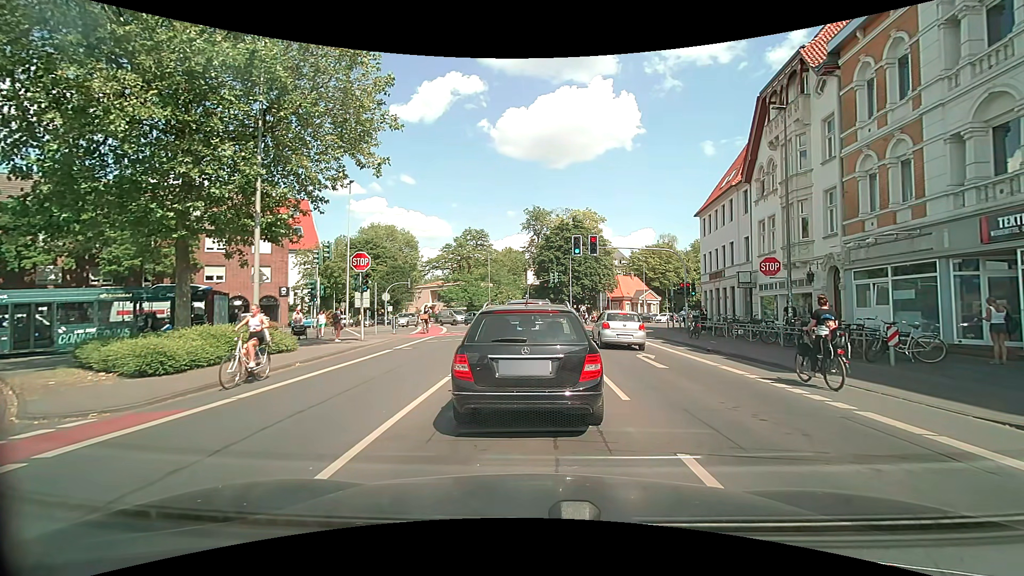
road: secondary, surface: asphalt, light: Day
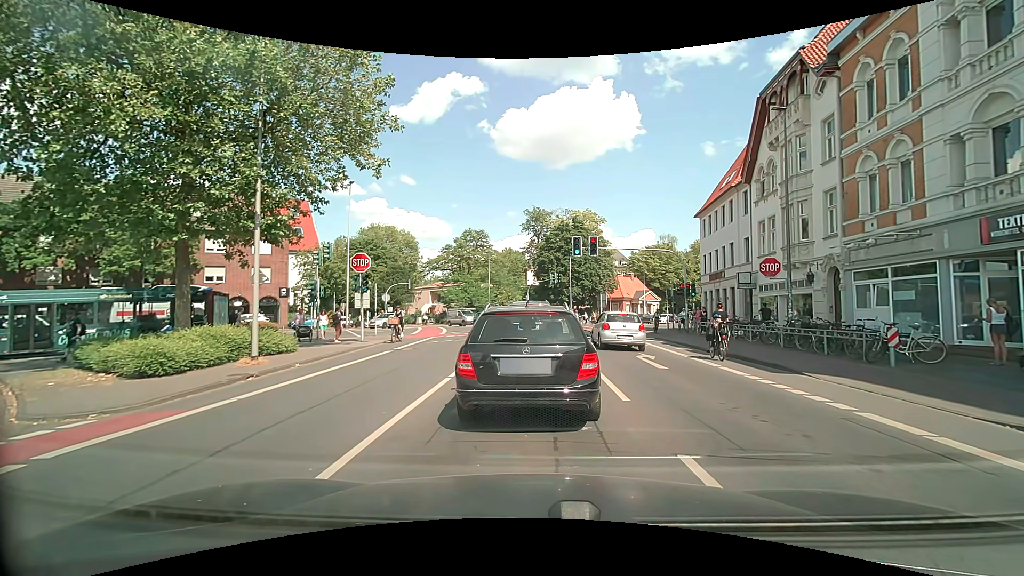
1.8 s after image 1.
(0.0, 0.0) m; 0°
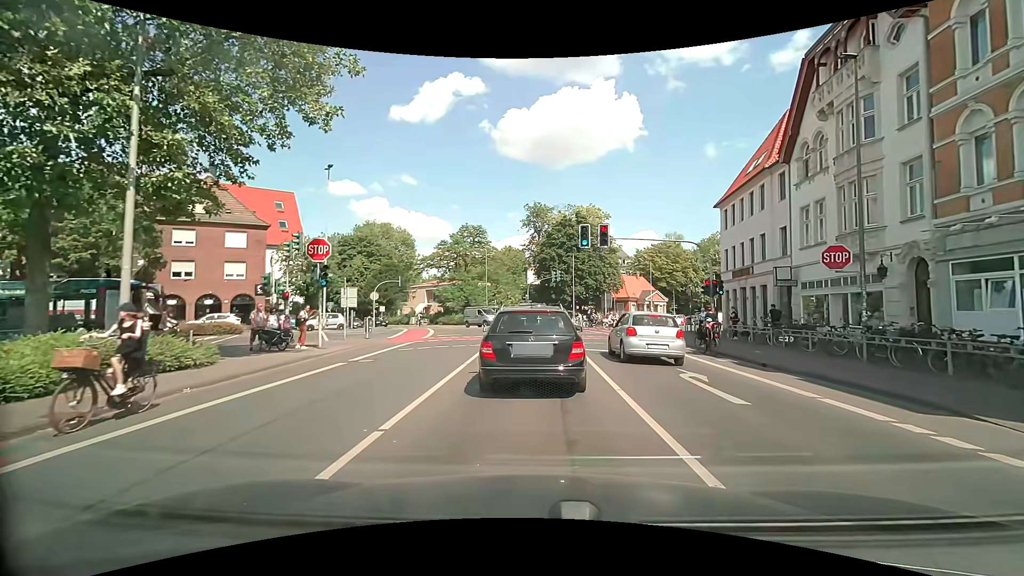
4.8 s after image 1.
(+0.1, +4.9) m; +1°
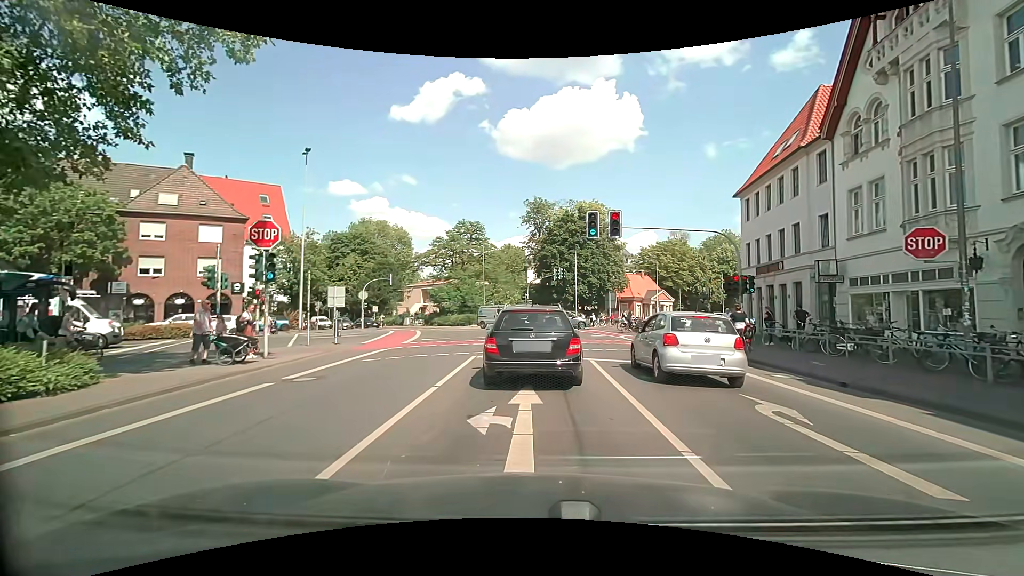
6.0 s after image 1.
(0.0, +3.8) m; +2°
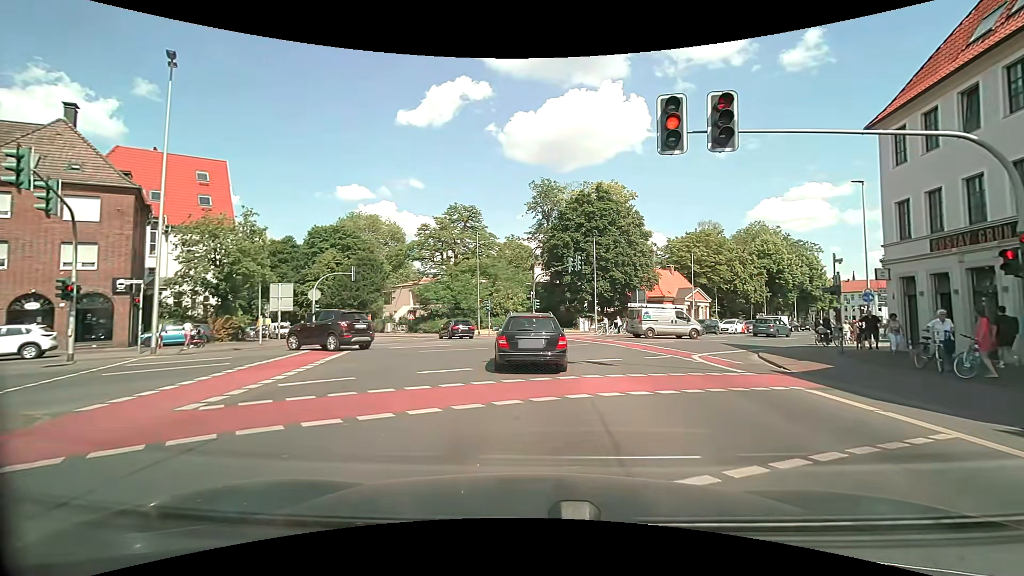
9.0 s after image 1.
(-0.4, +13.9) m; -3°
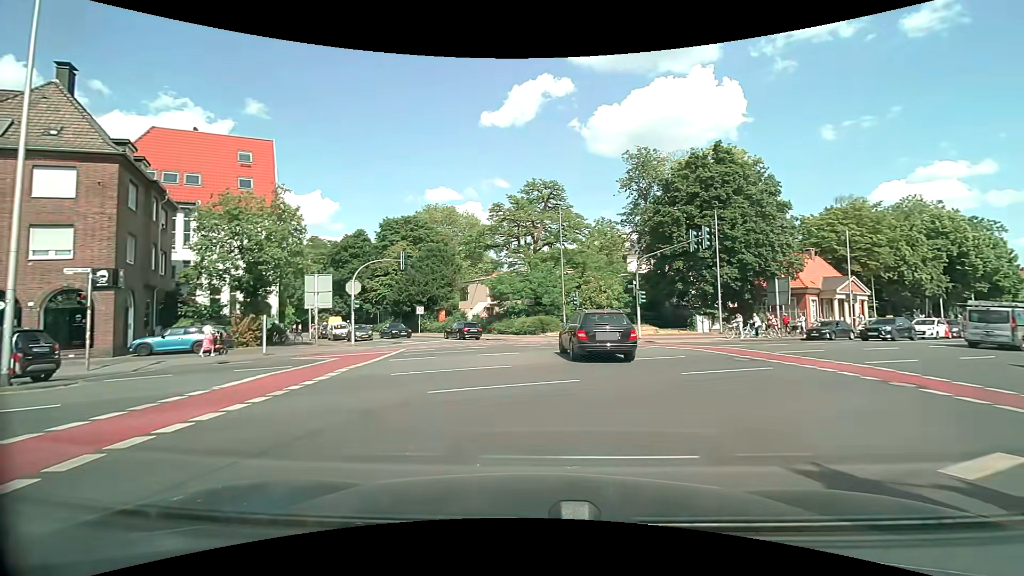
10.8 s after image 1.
(-0.7, +10.7) m; -10°
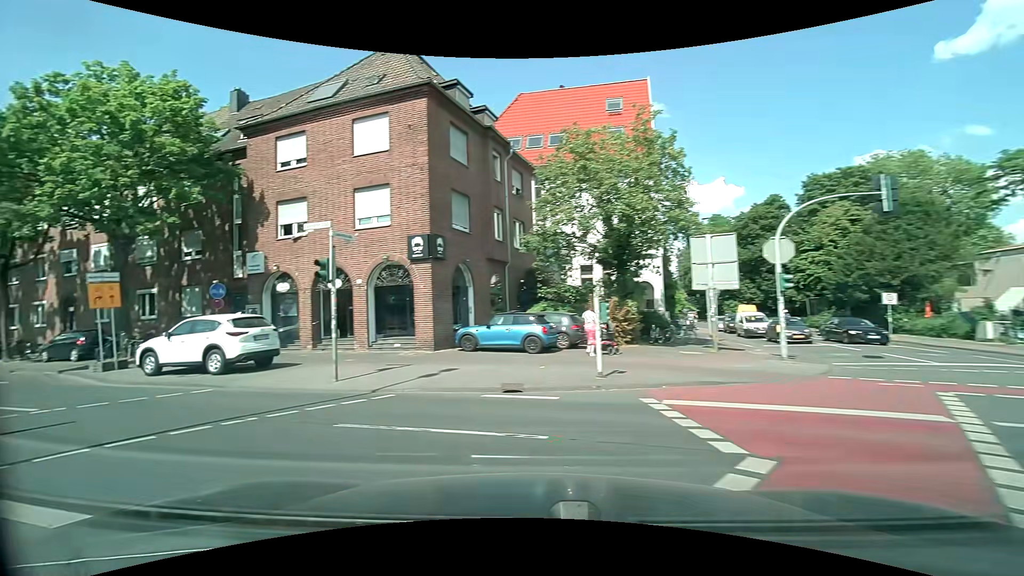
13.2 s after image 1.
(-3.8, +13.7) m; -44°
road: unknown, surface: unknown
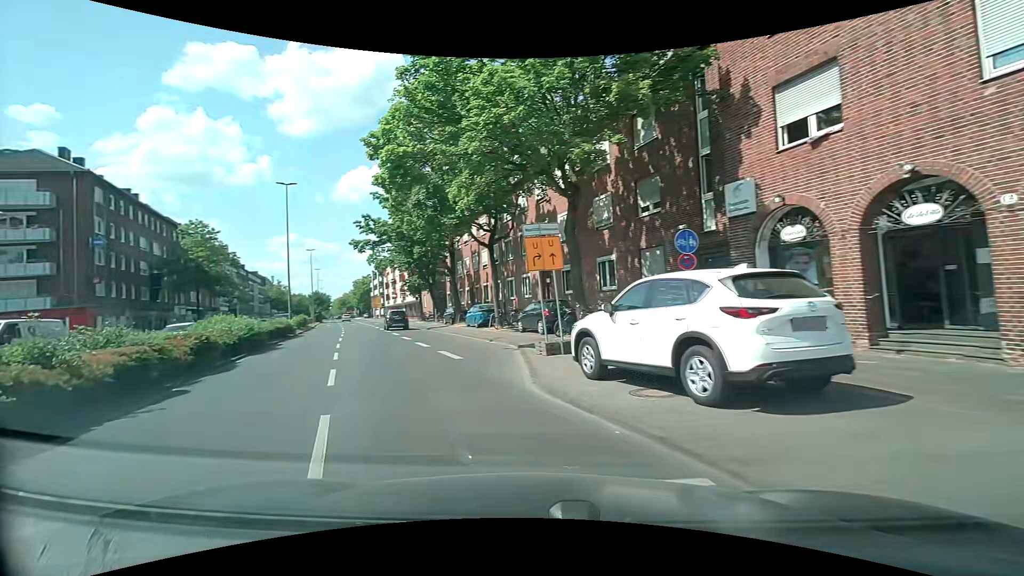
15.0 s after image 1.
(-4.1, +8.8) m; -48°
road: secondary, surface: asphalt
